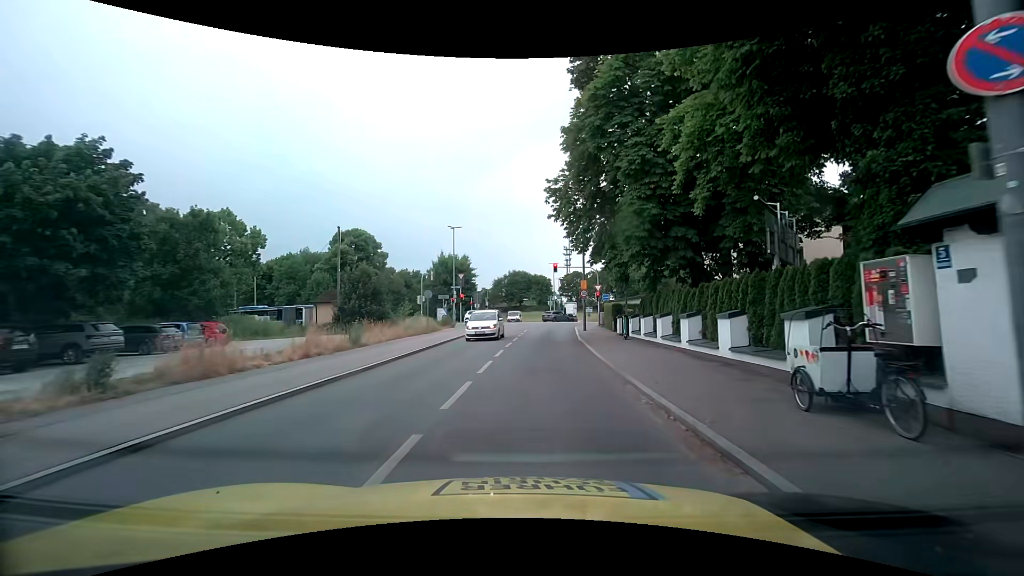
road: tertiary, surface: asphalt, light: Day
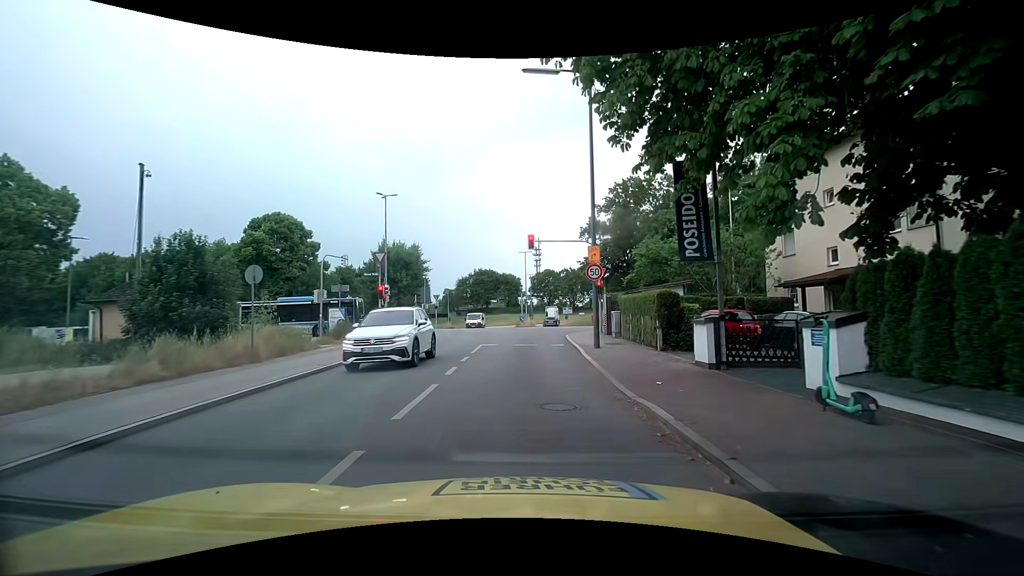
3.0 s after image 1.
(+0.7, +18.6) m; +4°
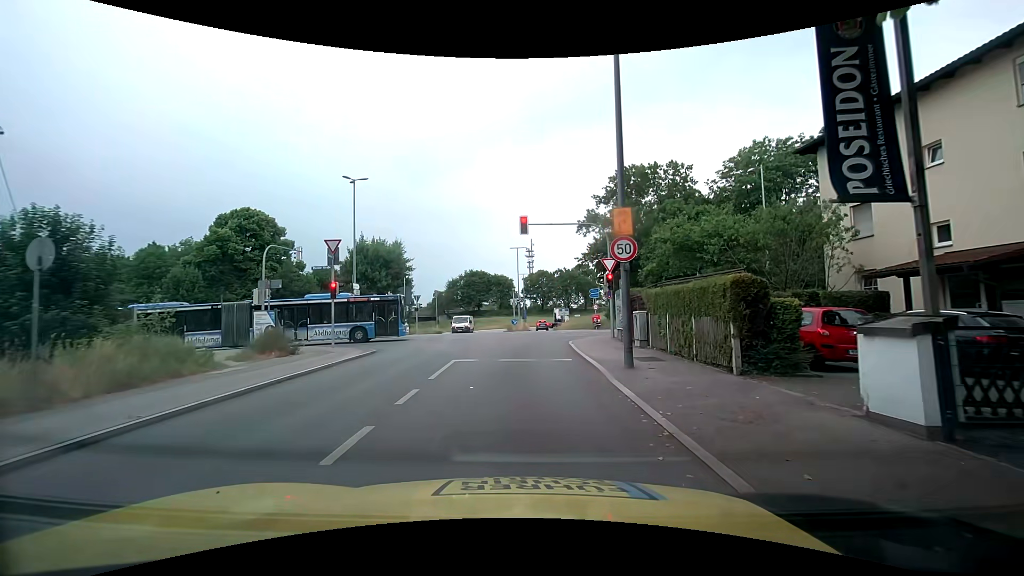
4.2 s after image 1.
(0.0, +6.5) m; +2°
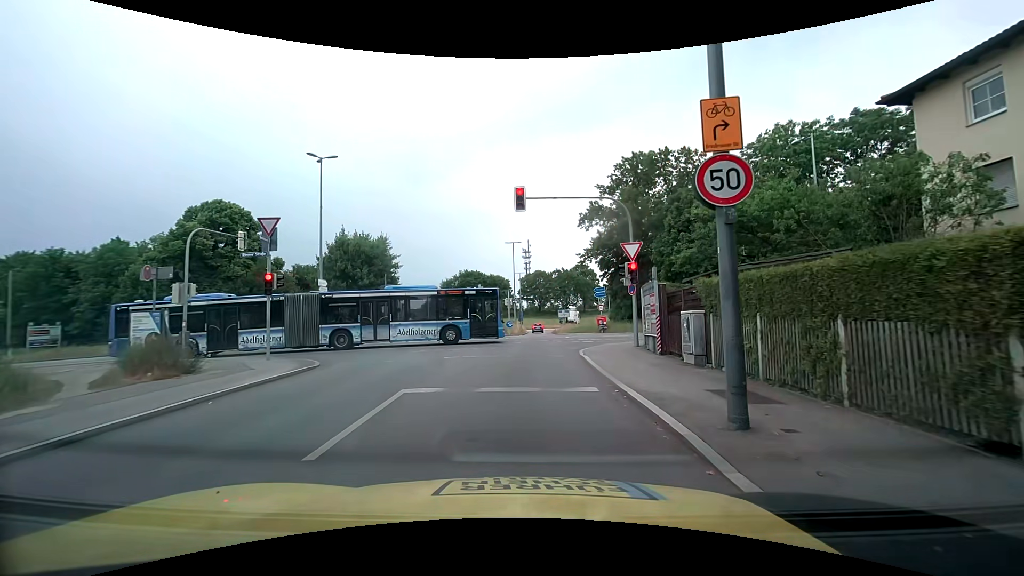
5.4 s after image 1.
(-0.1, +5.8) m; +2°
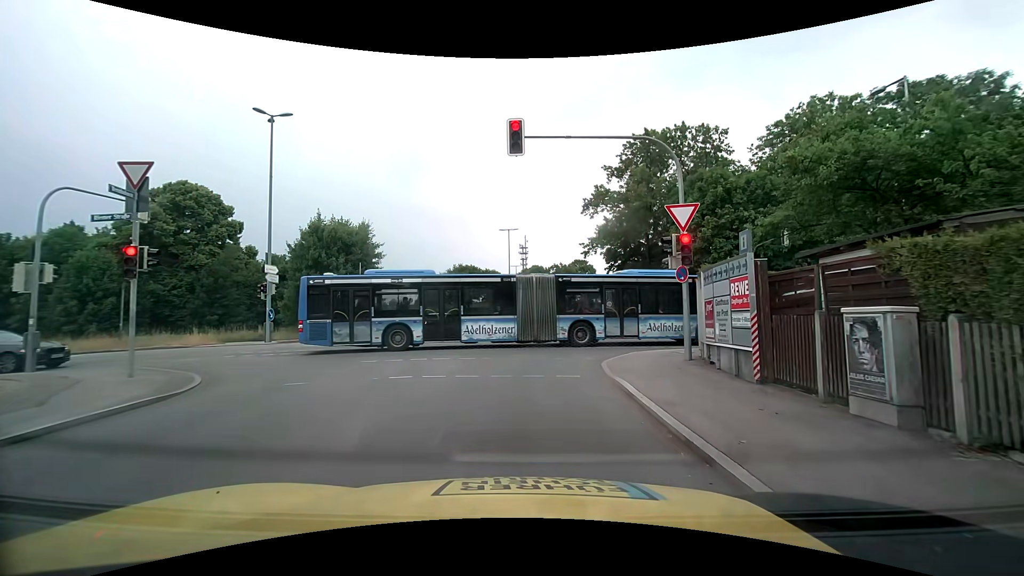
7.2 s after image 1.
(-0.2, +6.0) m; -2°
